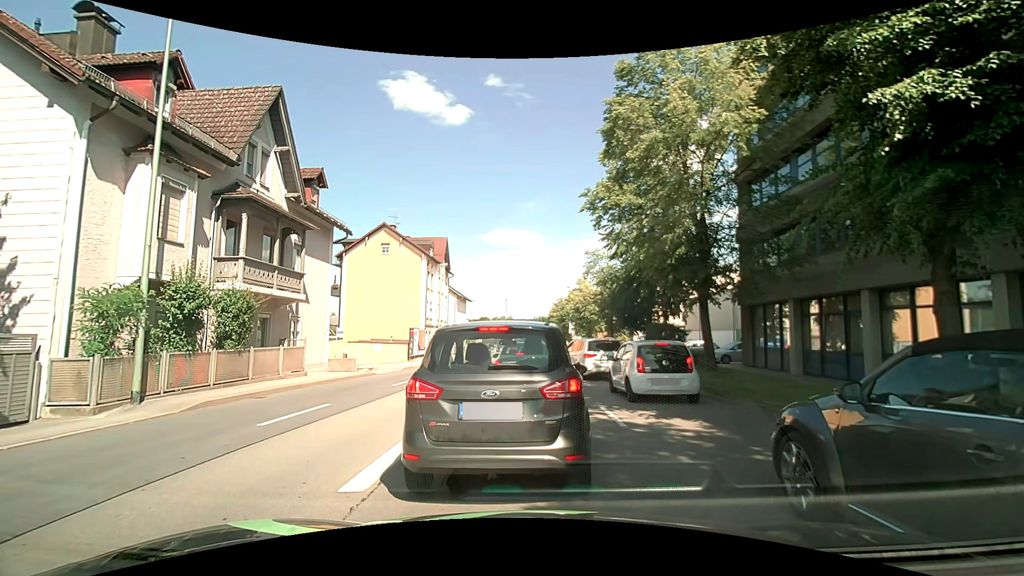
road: primary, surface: asphalt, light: Day
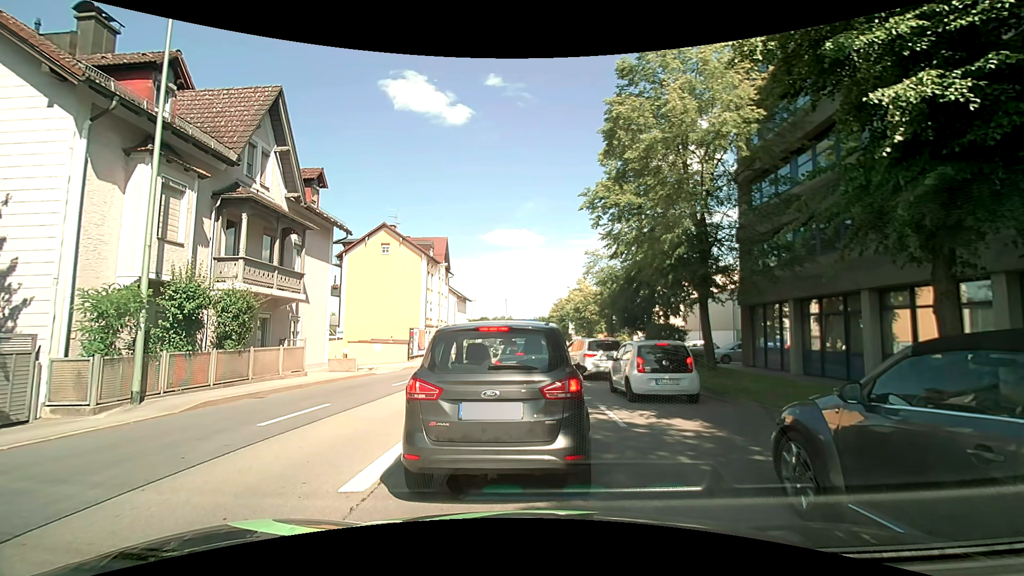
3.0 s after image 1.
(0.0, 0.0) m; 0°
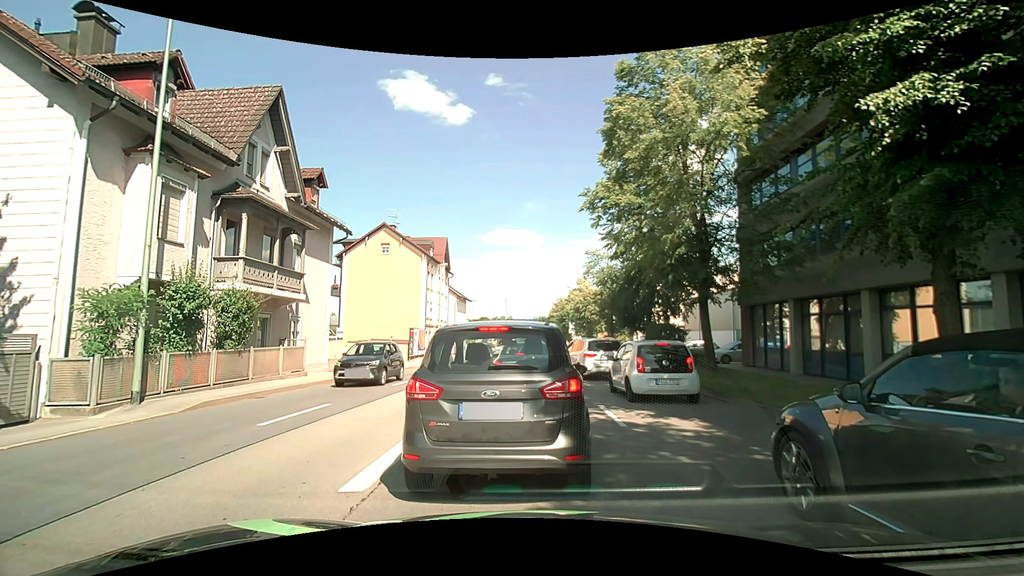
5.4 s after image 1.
(0.0, 0.0) m; 0°
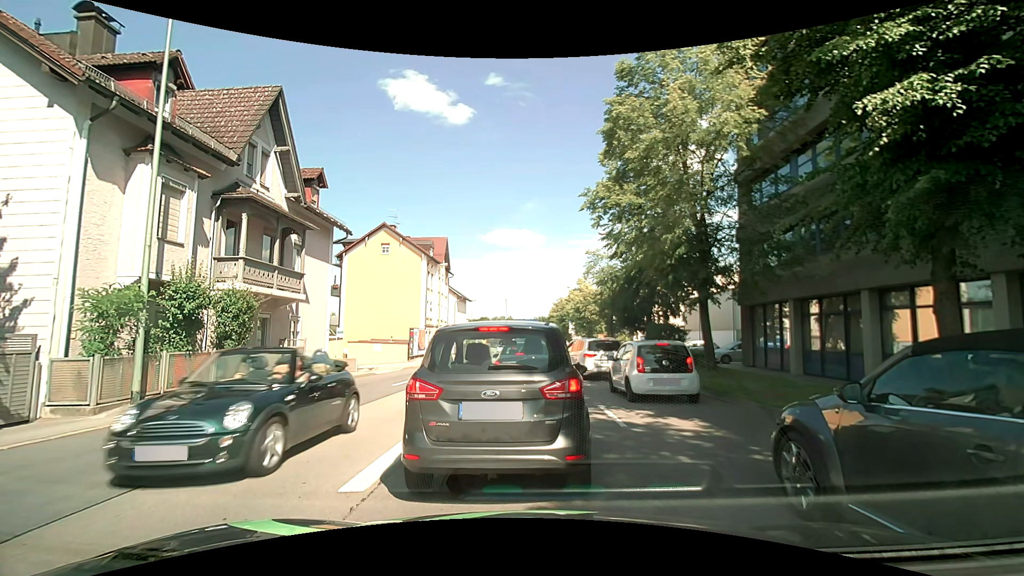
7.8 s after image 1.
(0.0, 0.0) m; 0°
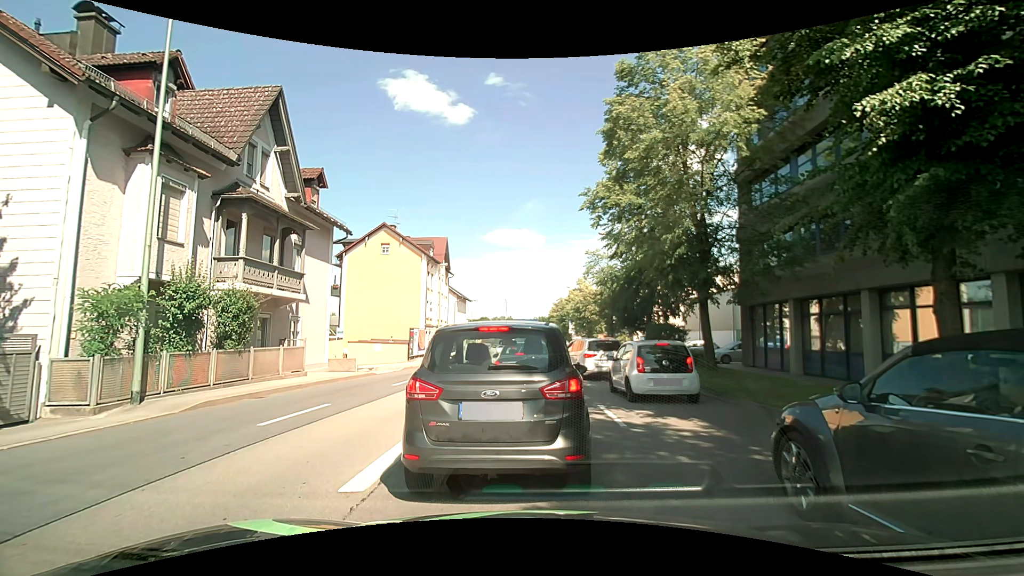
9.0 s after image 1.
(0.0, 0.0) m; 0°
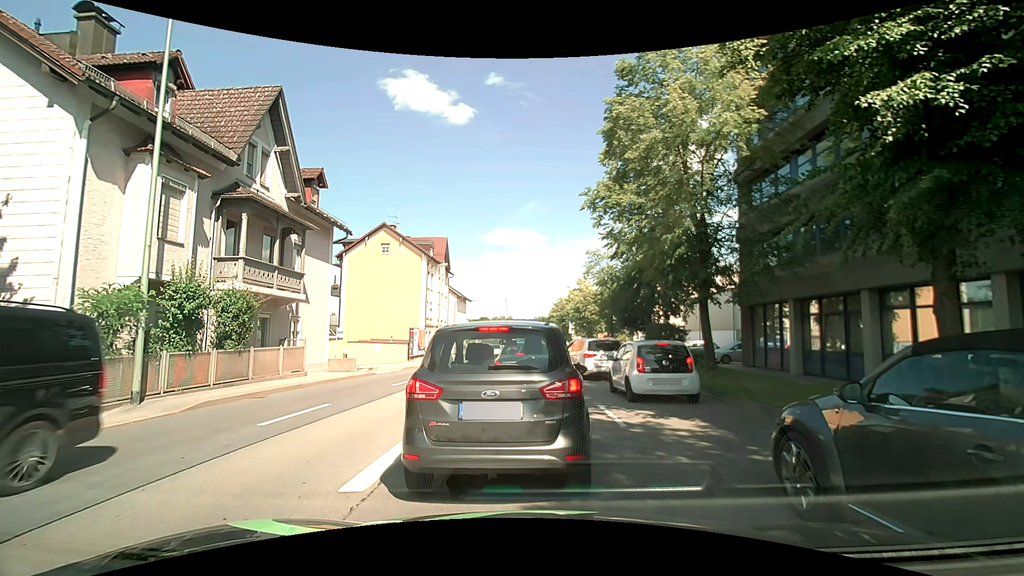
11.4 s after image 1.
(0.0, 0.0) m; 0°
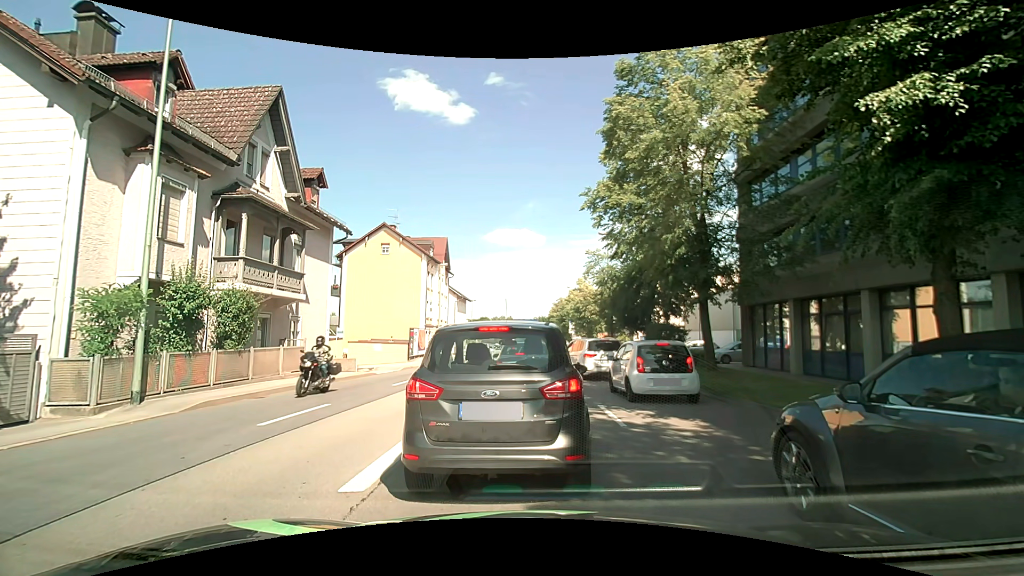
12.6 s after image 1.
(0.0, 0.0) m; 0°
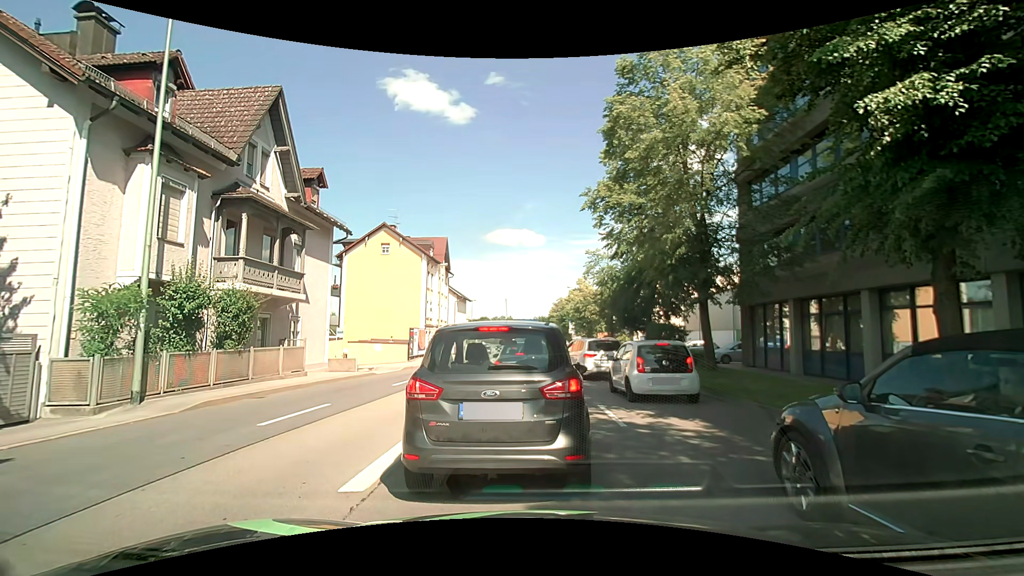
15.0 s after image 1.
(0.0, 0.0) m; 0°
